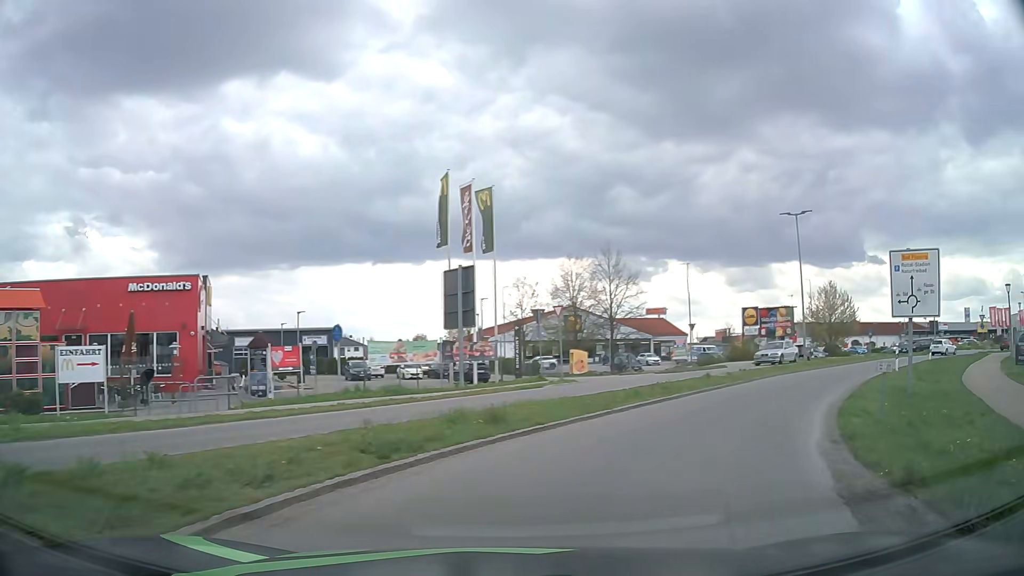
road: tertiary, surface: asphalt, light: Day
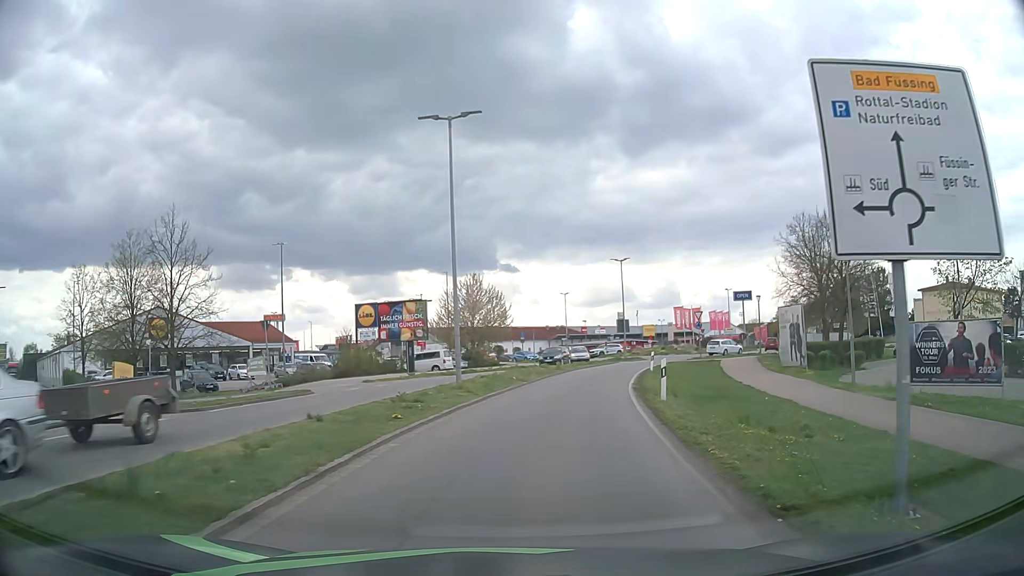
(+5.9, +16.2) m; +33°
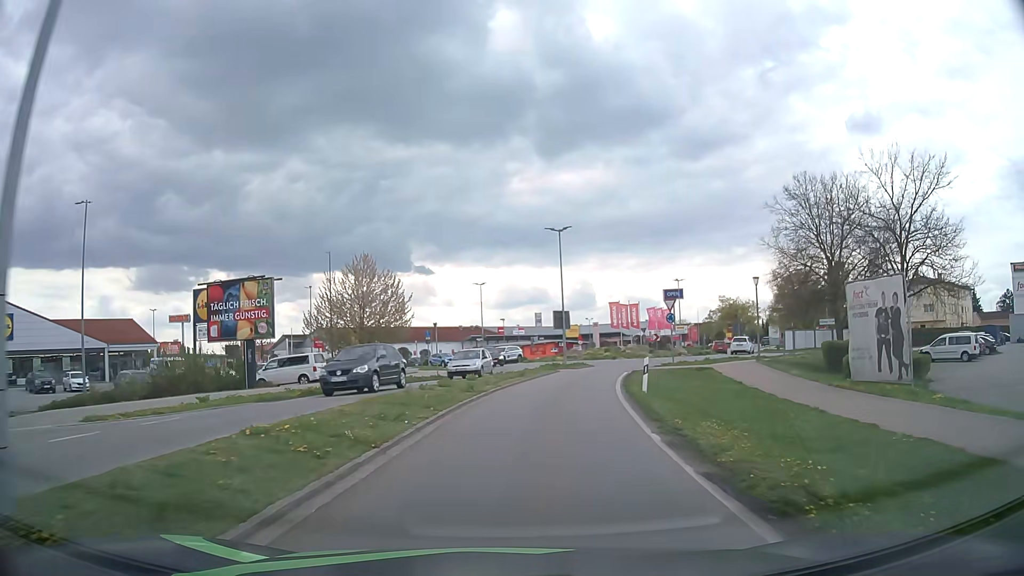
(+1.1, +15.9) m; +7°
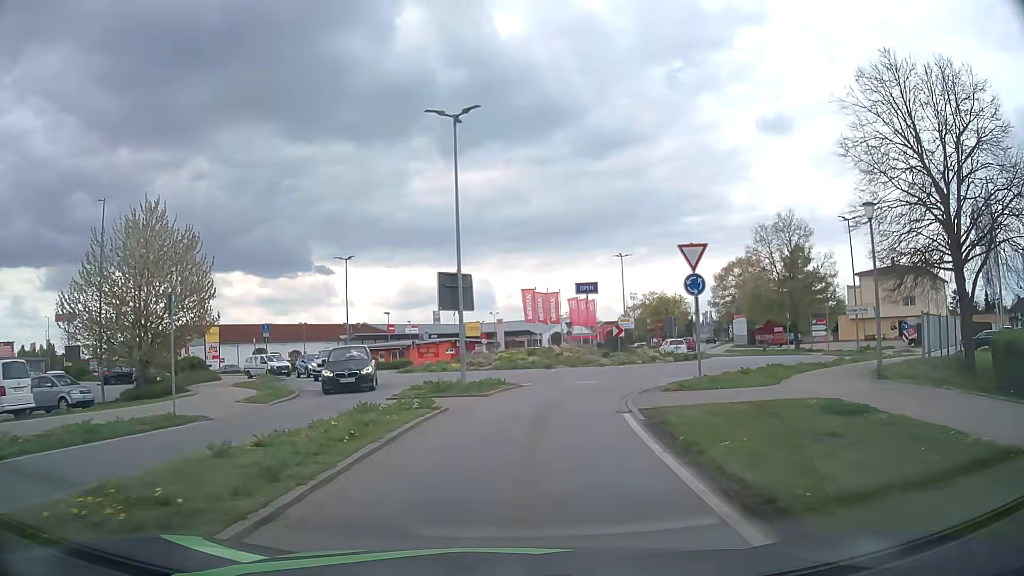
(+1.7, +20.9) m; +8°
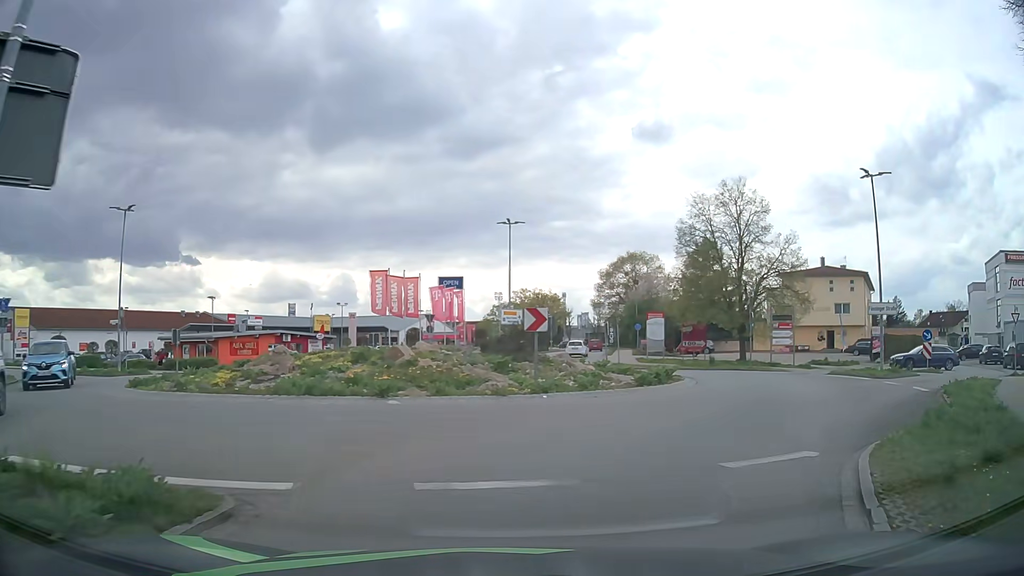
(+1.1, +15.8) m; +12°
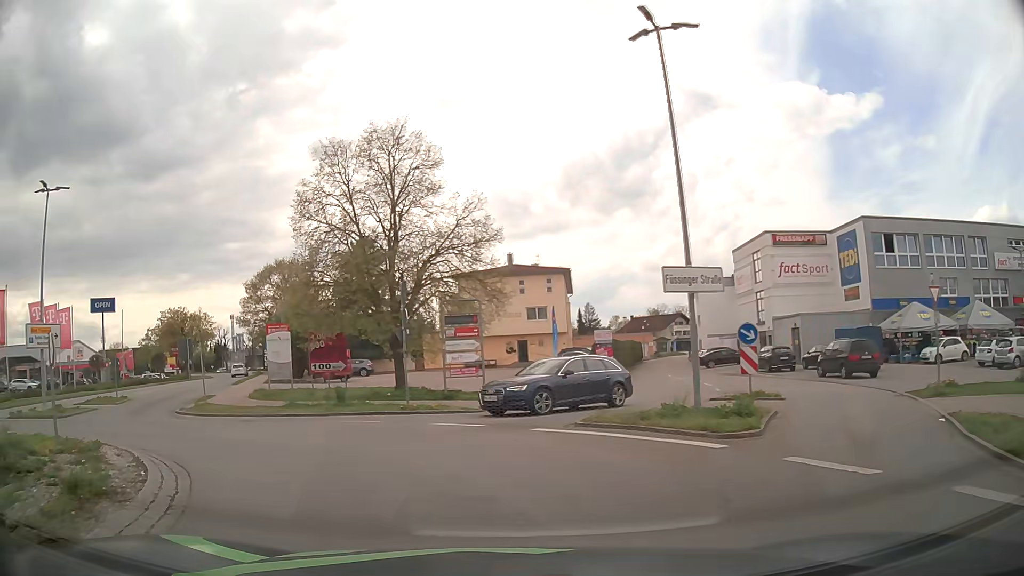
(+5.1, +14.6) m; +28°
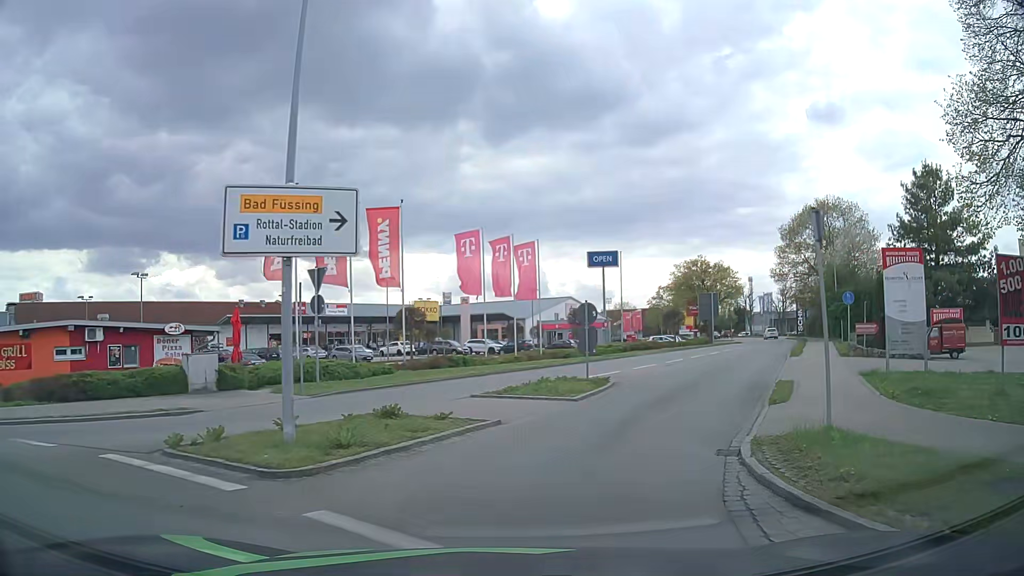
(-7.8, +16.1) m; -45°
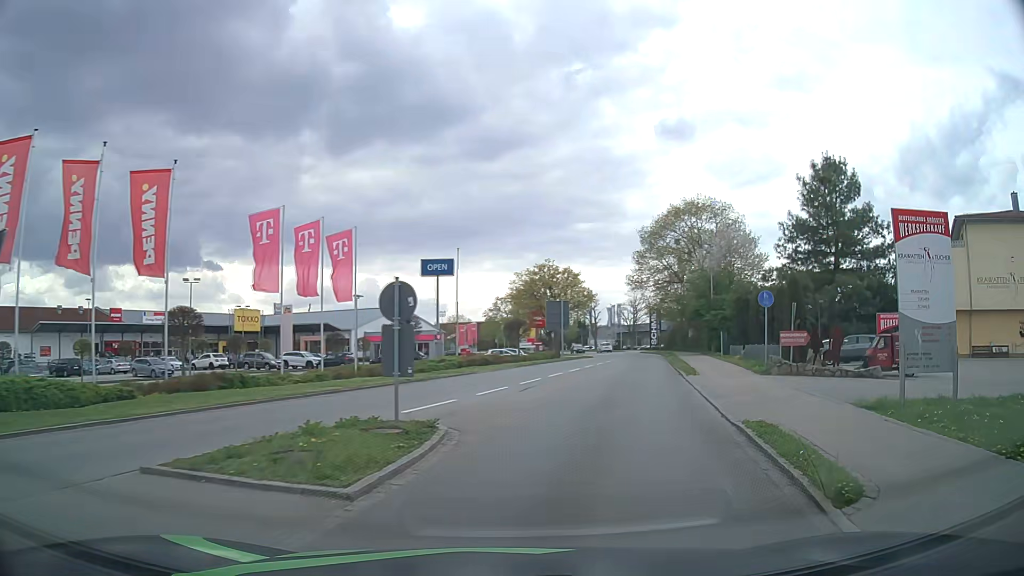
(+0.9, +8.4) m; +14°
(+1, +10) (+3, +20) (+6, +29) (+8, +39) (+10, +49) (+12, +59) (+14, +69) (+15, +78) (+16, +88) (+16, +98) m
